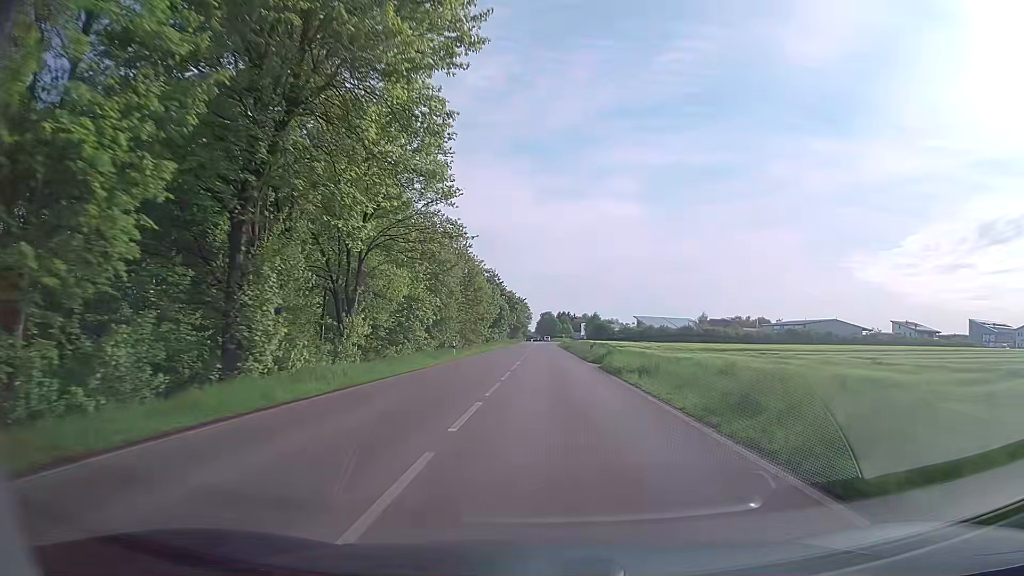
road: secondary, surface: asphalt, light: Day
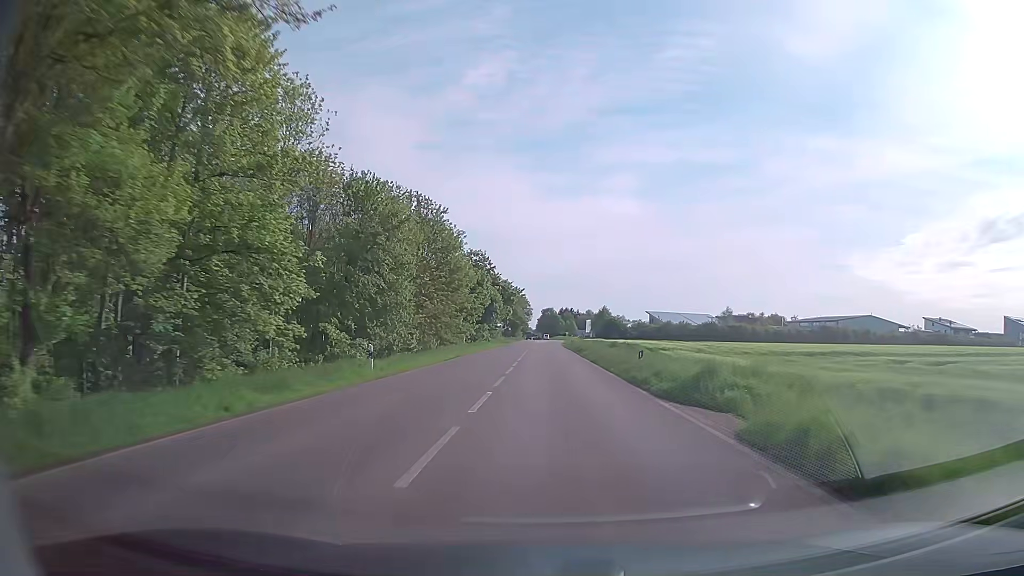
(0.0, +21.9) m; 0°
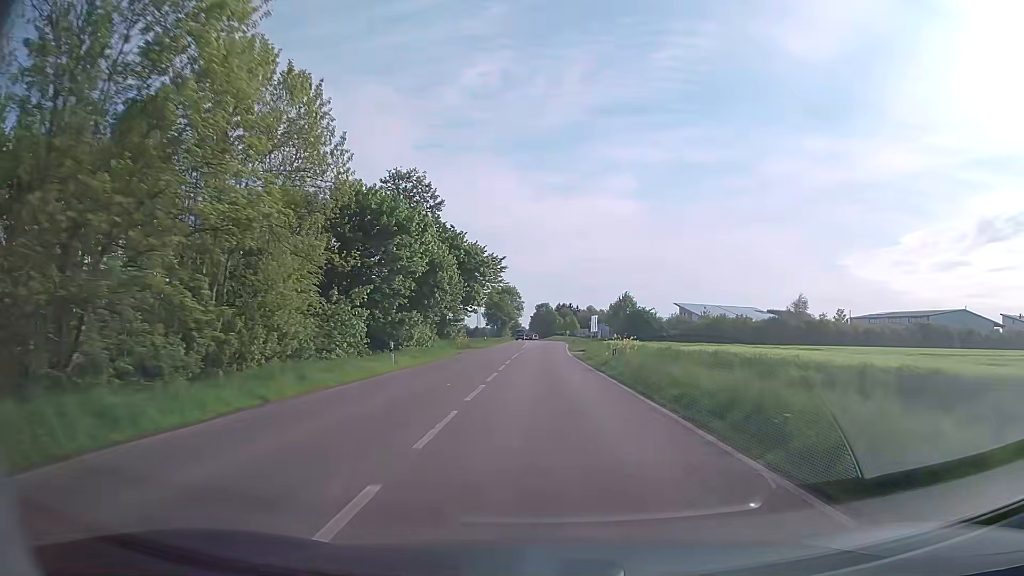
(+0.1, +46.1) m; 0°
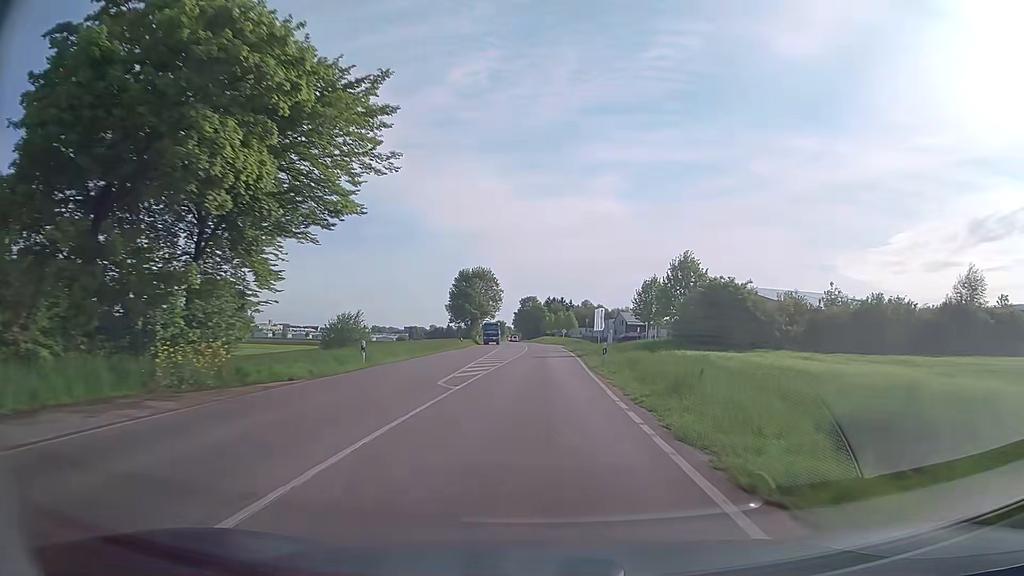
(+0.5, +48.7) m; +1°
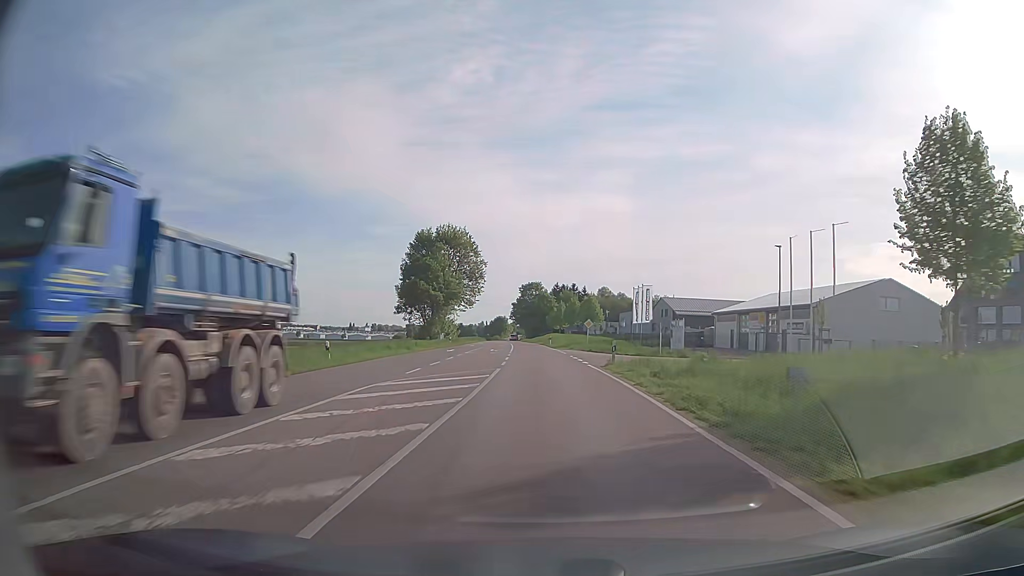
(0.0, +50.3) m; -1°
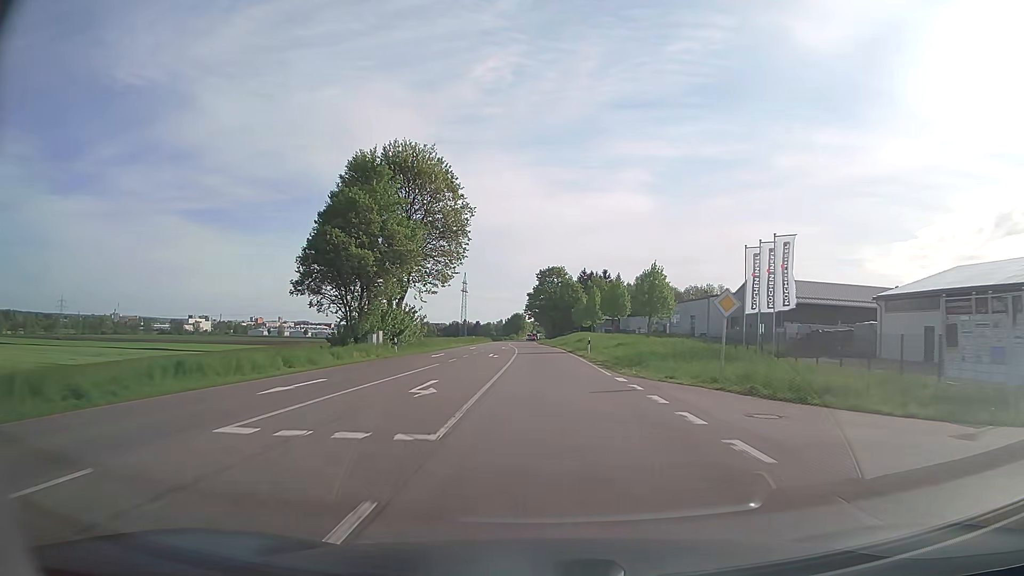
(-0.6, +38.2) m; -2°
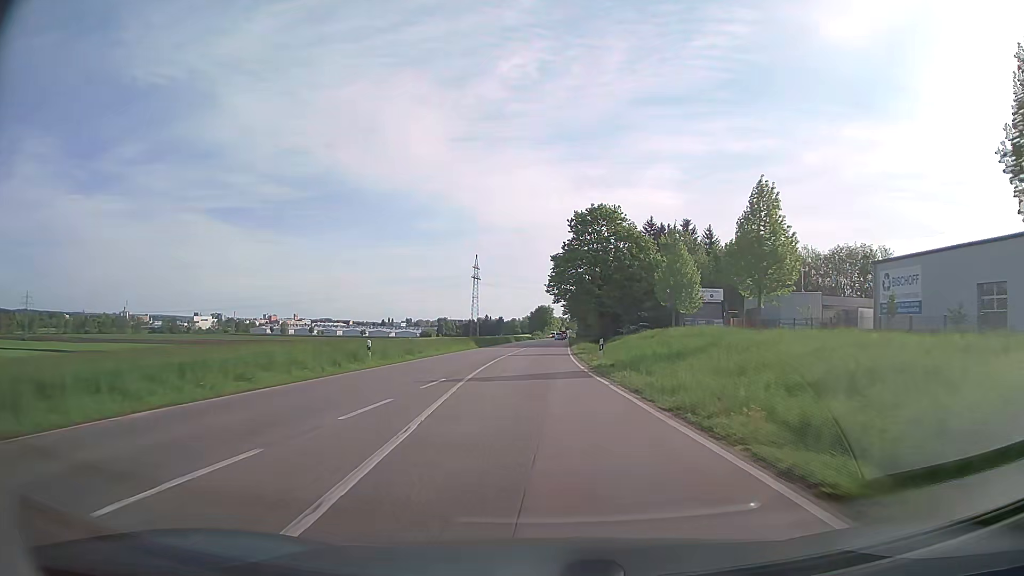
(-1.2, +63.9) m; -2°
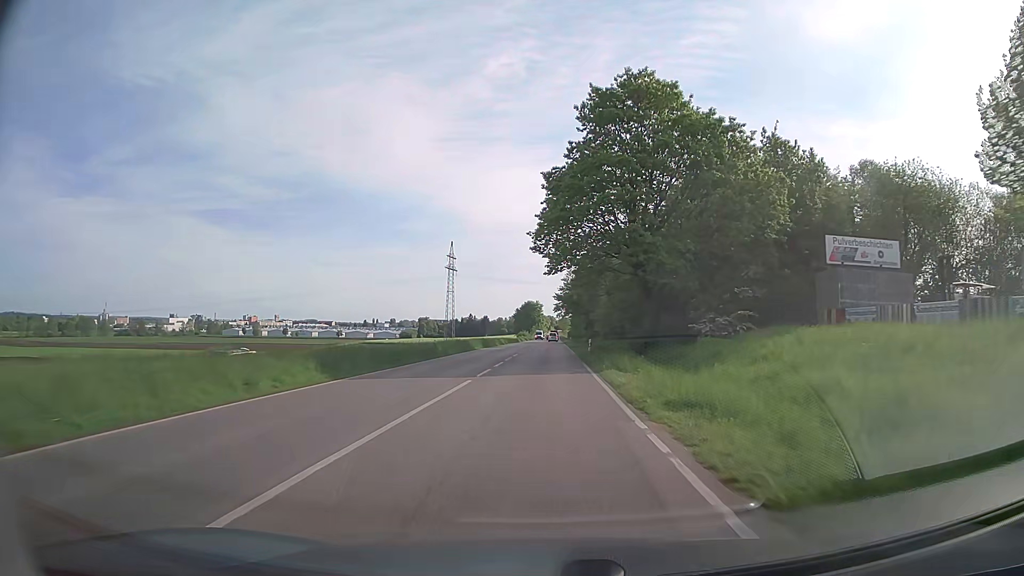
(+0.2, +38.2) m; +1°
(0, +10) (0, +20) (0, +30) (0, +40) (0, +50) (+1, +60) (+1, +70) (+1, +80) (+1, +90) (+1, +100) m
